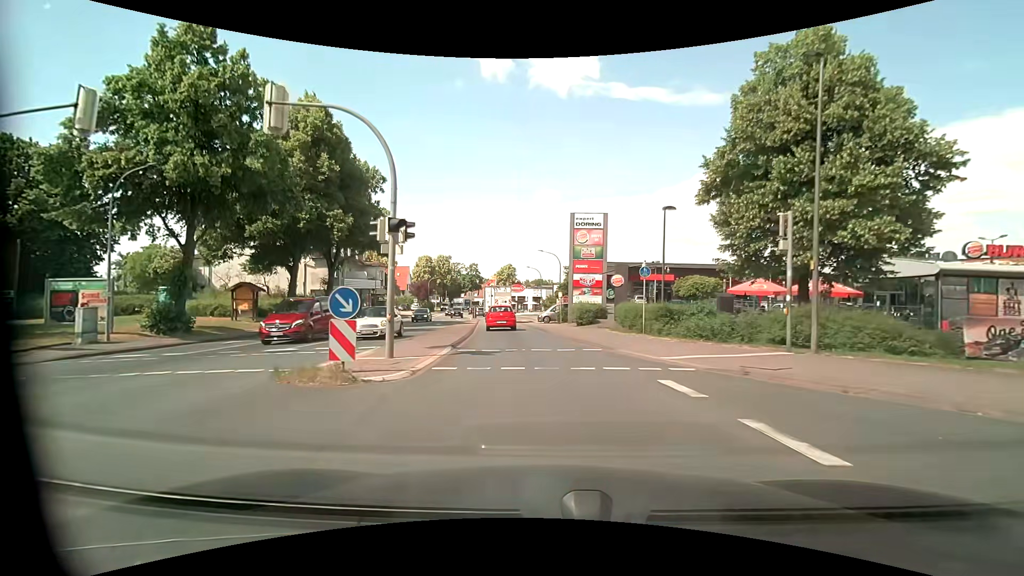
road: primary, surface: asphalt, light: Day
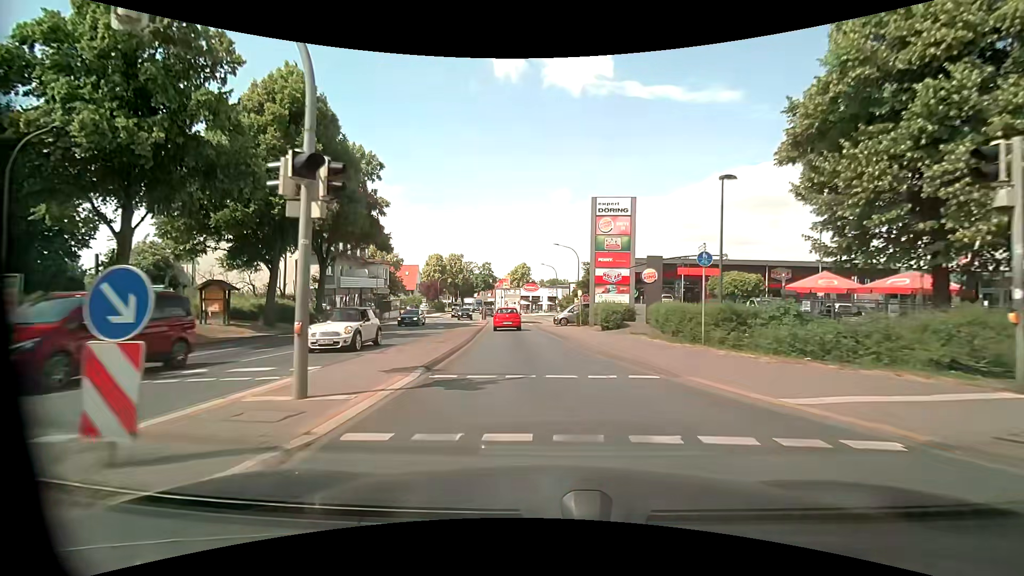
(-0.1, +5.4) m; -2°
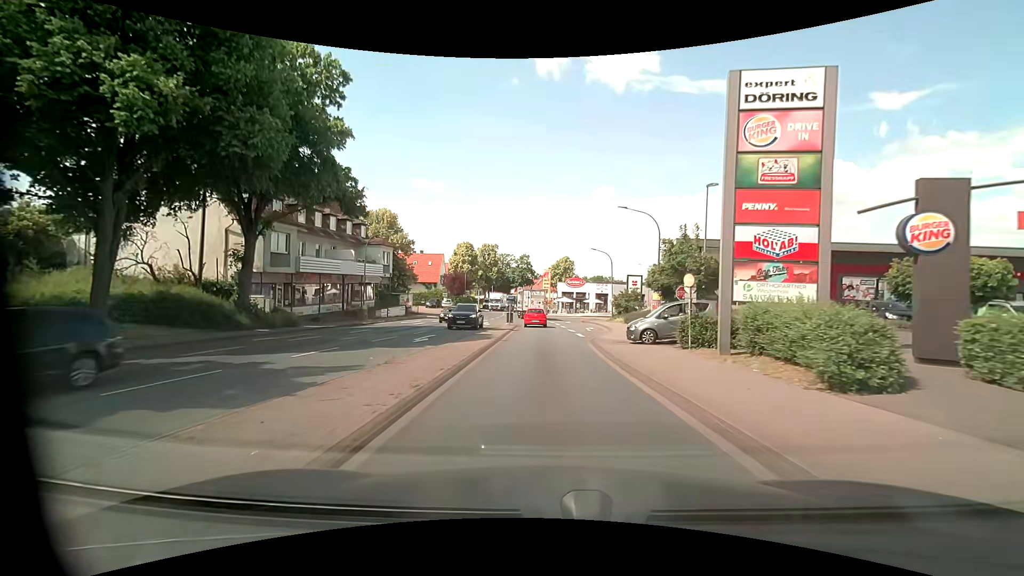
(-0.7, +17.3) m; -4°
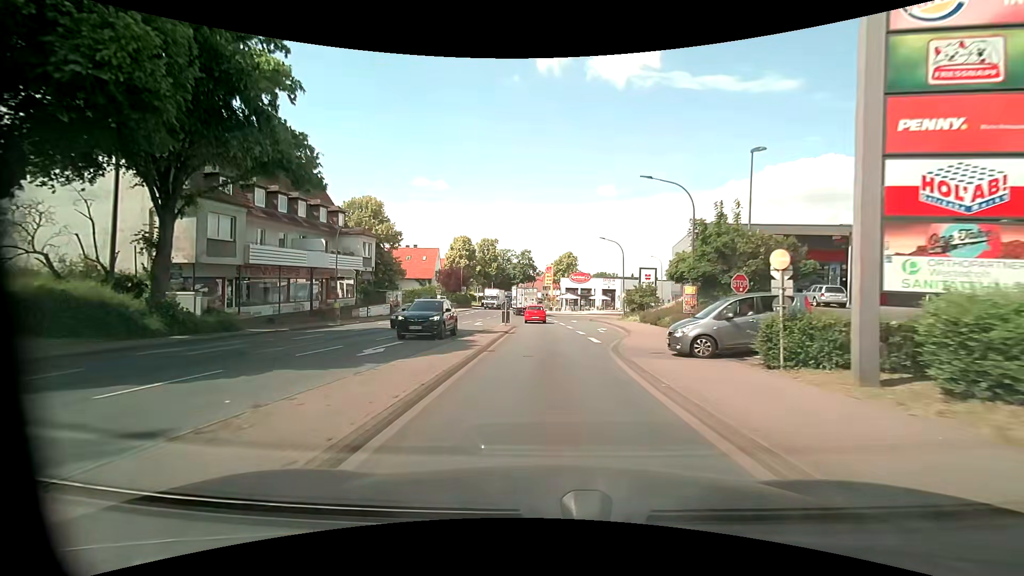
(0.0, +6.4) m; 0°
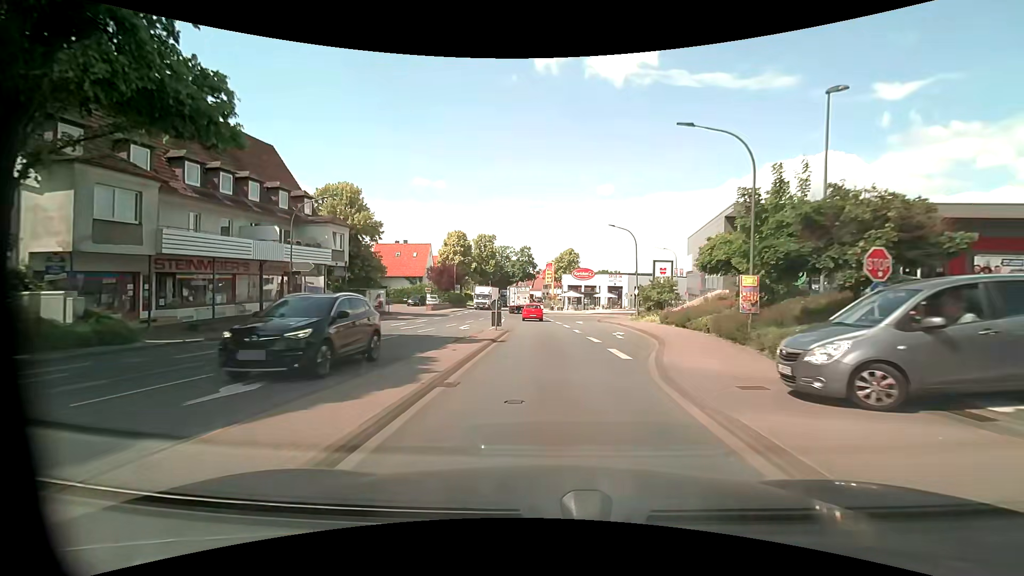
(0.0, +6.7) m; 0°
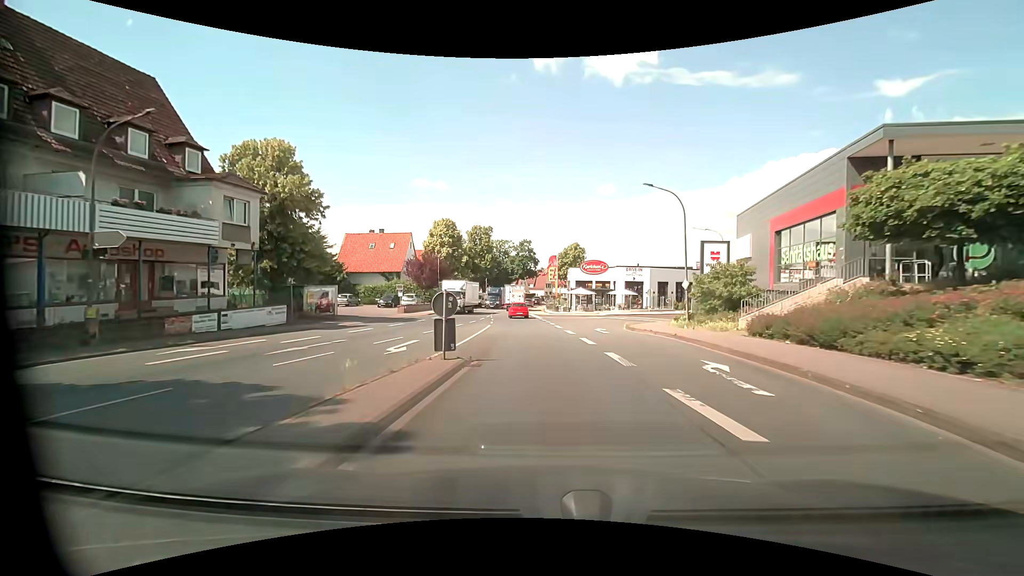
(0.0, +13.5) m; 0°
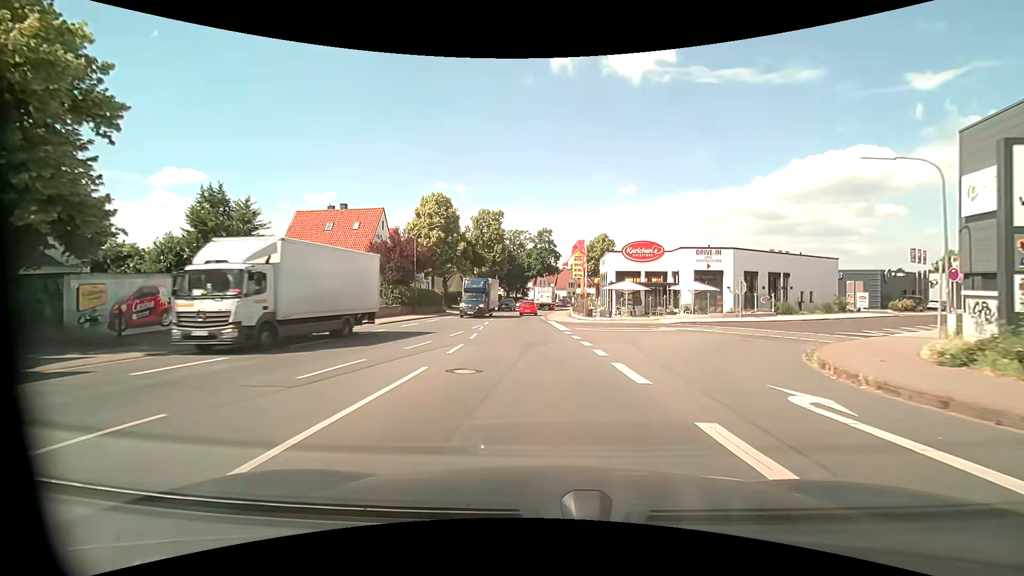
(-0.3, +20.1) m; -2°
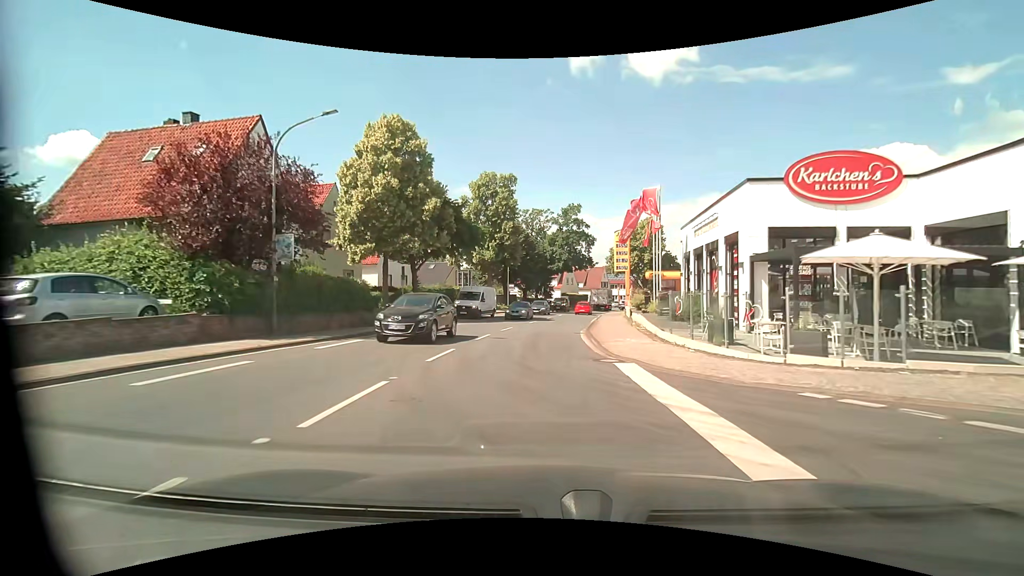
(-0.8, +26.1) m; -3°
(0, +10) (0, +20) (+1, +30) (+2, +40) (+4, +50) (+5, +60) (+7, +70) (+9, +79) (+12, +89) (+15, +99) m
